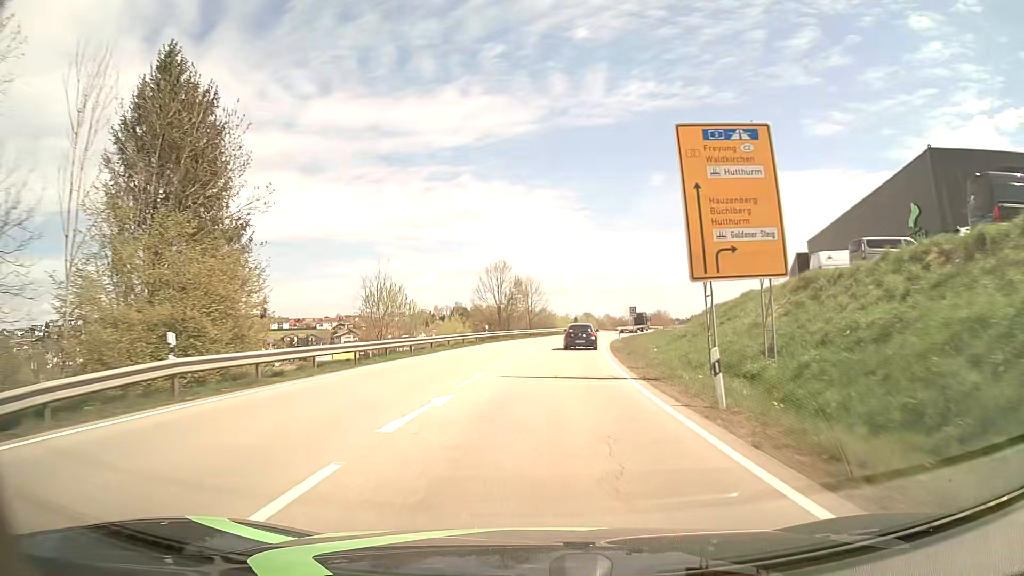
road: primary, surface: asphalt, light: Day
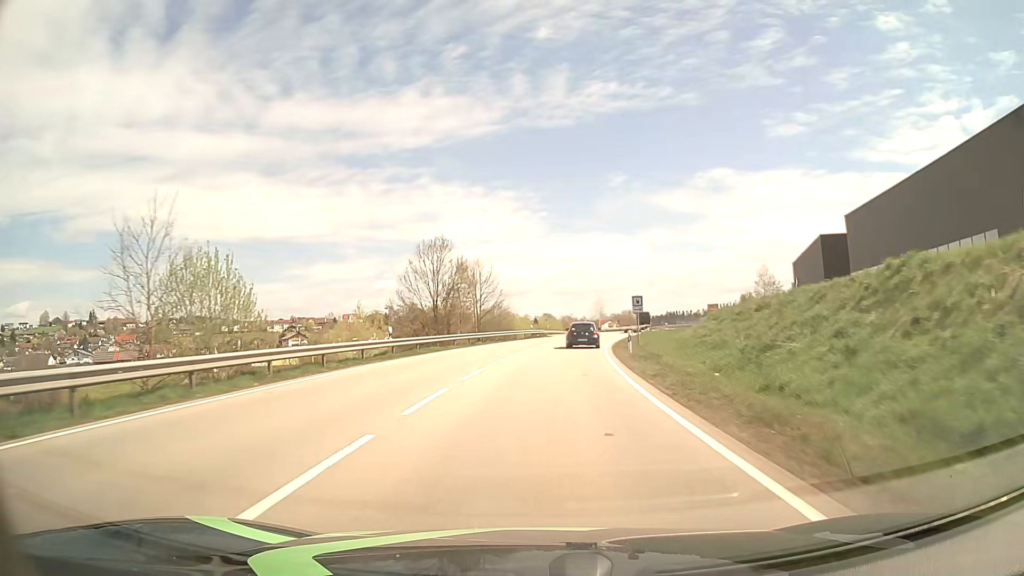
(+0.7, +22.8) m; +3°
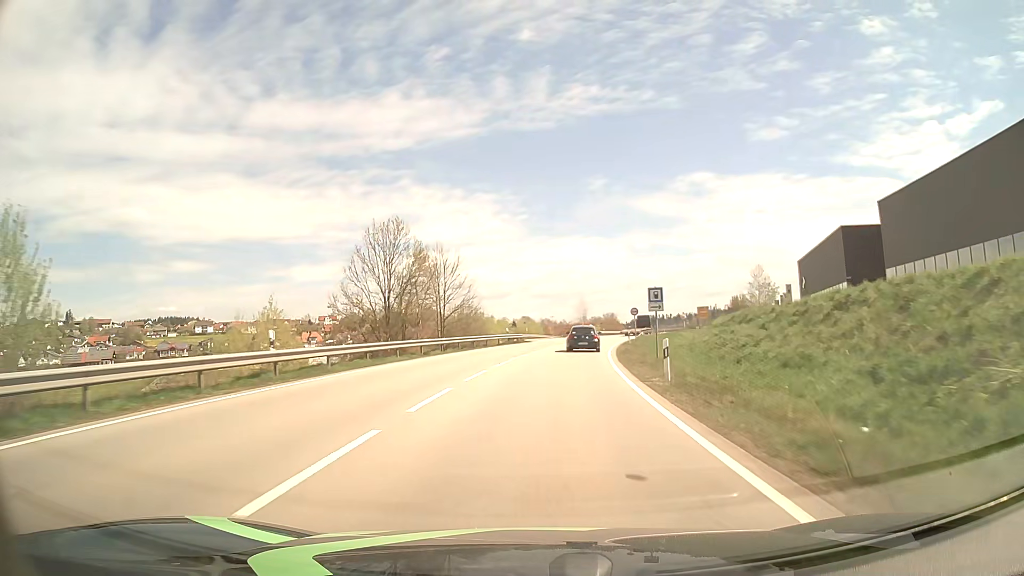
(+0.2, +11.5) m; +2°
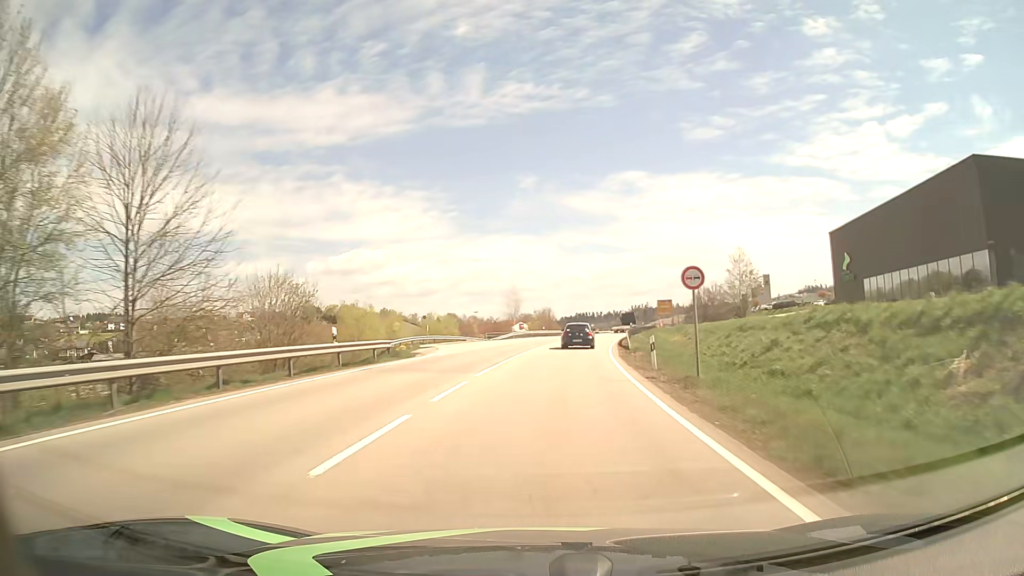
(+1.9, +34.7) m; +6°
